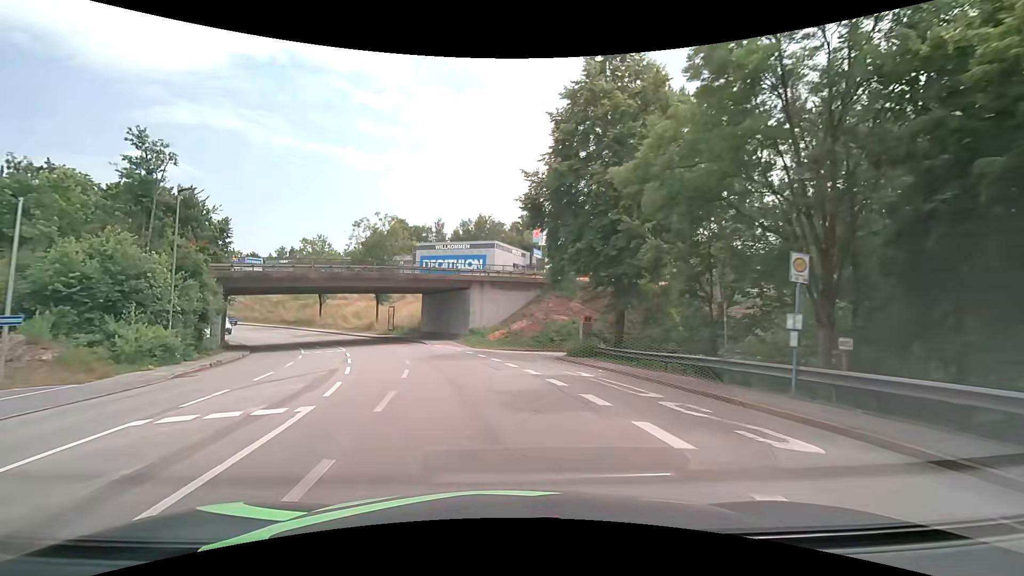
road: tertiary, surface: asphalt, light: Day
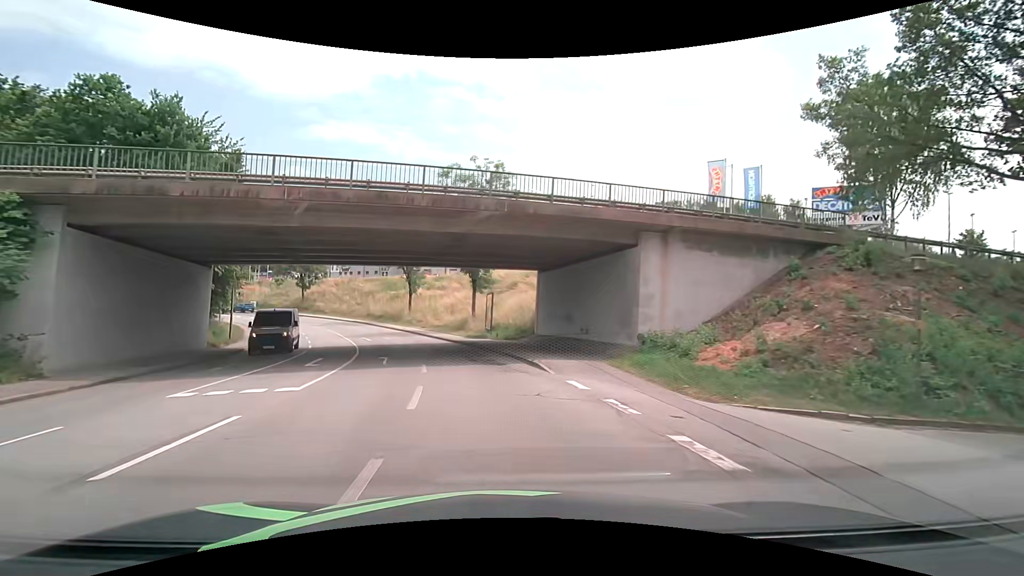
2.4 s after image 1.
(-3.3, +24.1) m; -14°
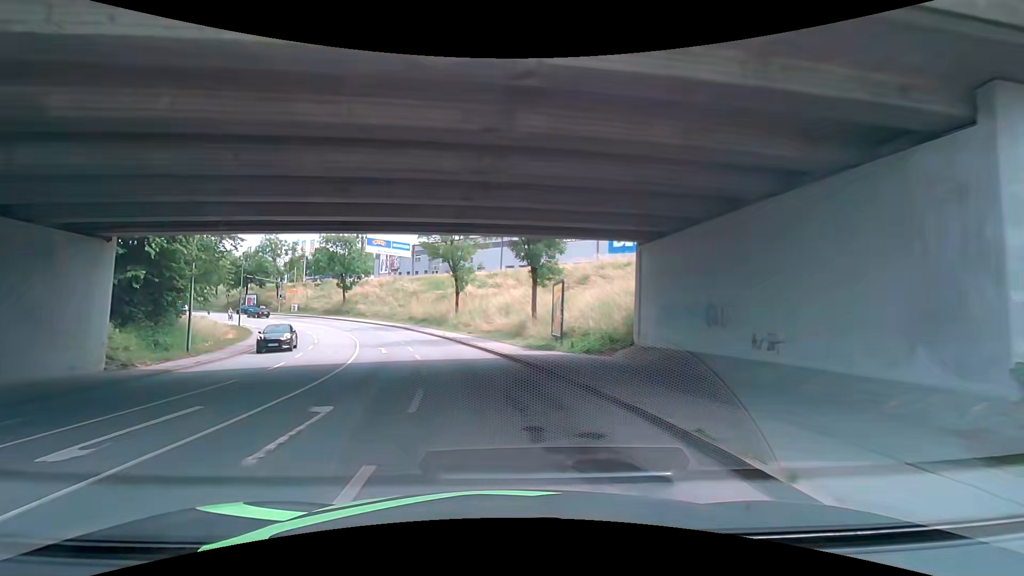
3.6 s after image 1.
(-0.6, +12.4) m; -7°
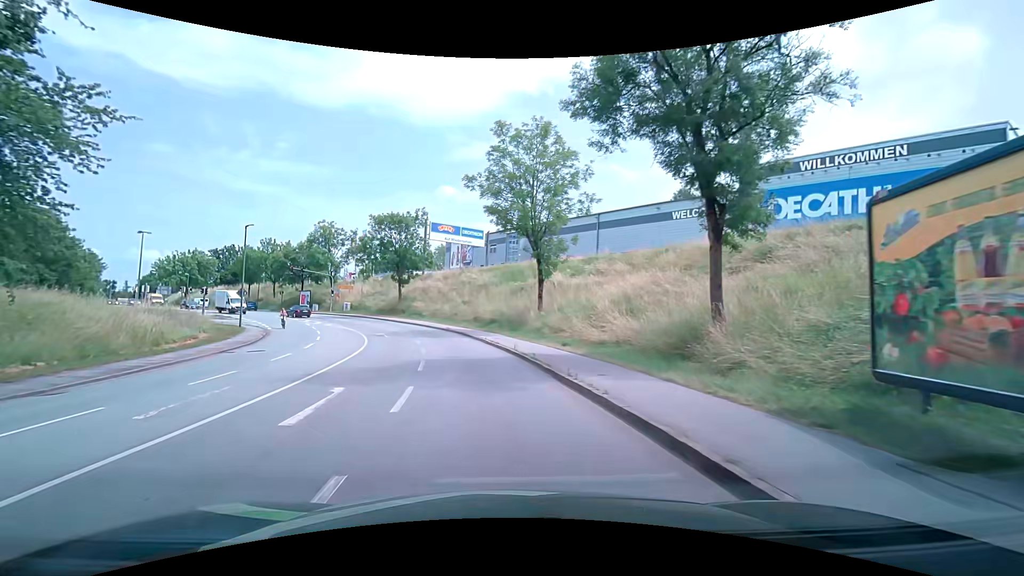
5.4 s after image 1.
(-1.2, +18.6) m; -10°
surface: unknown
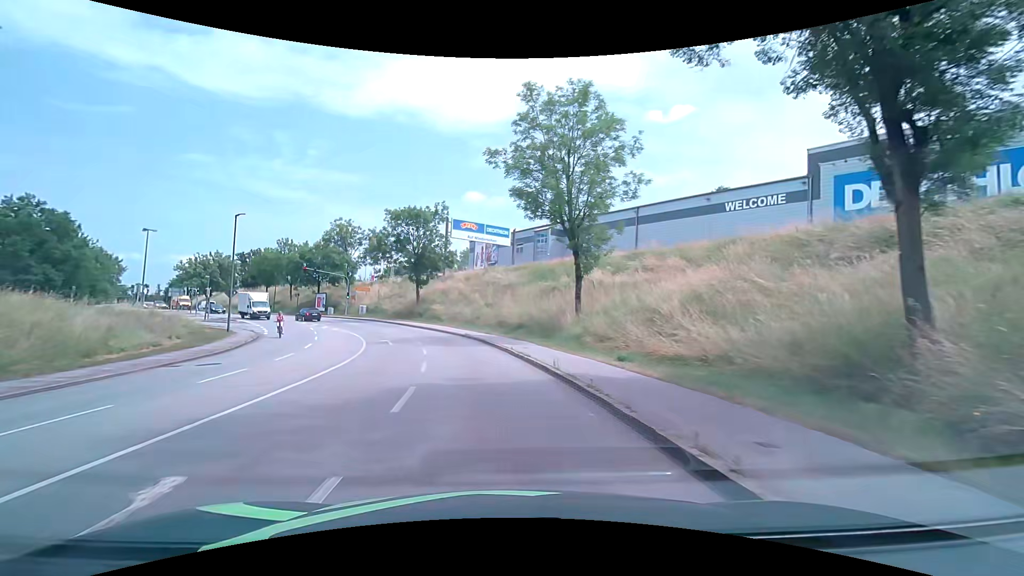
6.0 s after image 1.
(-0.1, +6.1) m; -2°
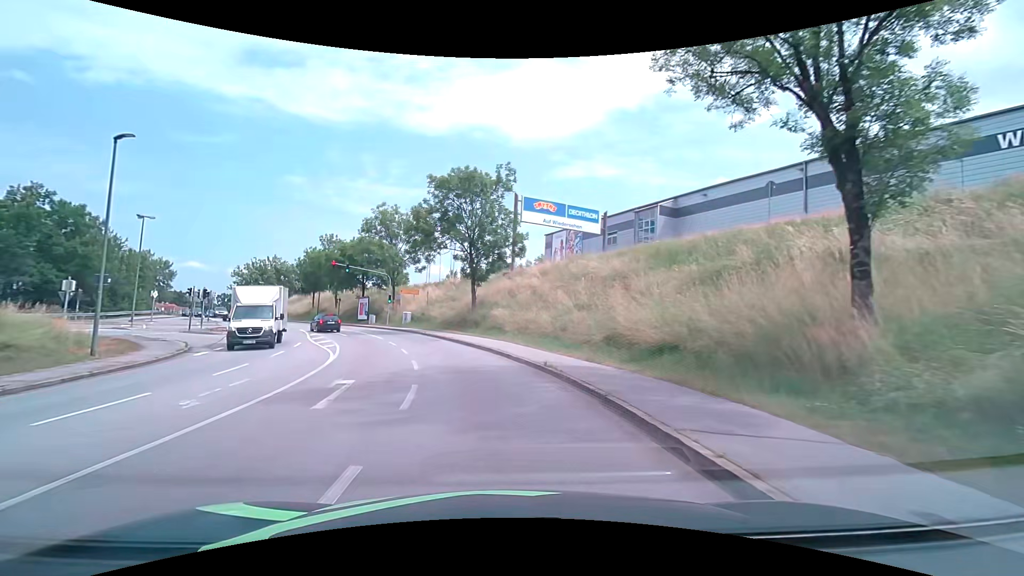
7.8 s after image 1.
(-1.5, +17.9) m; -9°
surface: asphalt
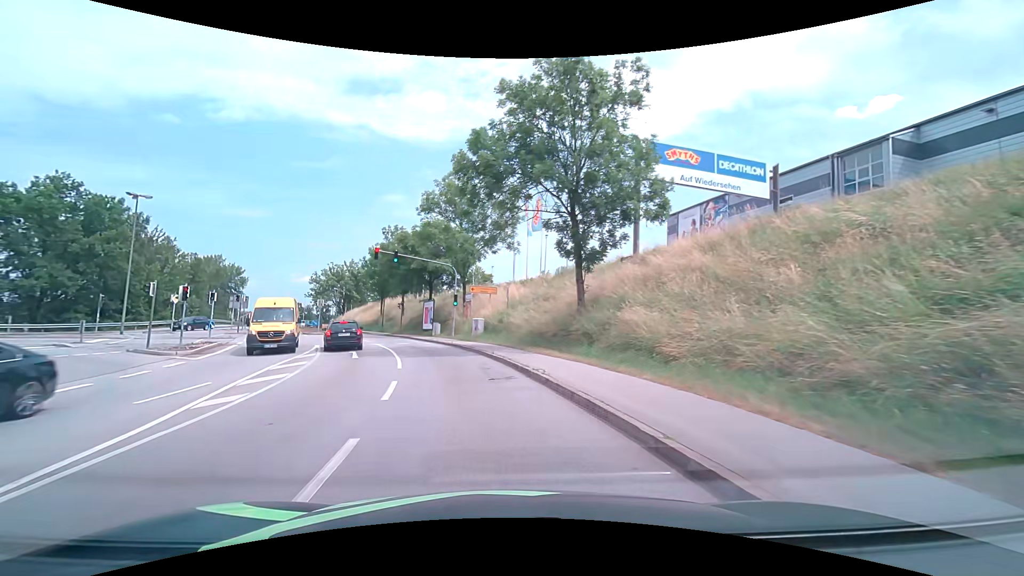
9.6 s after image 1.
(-1.4, +17.0) m; -10°
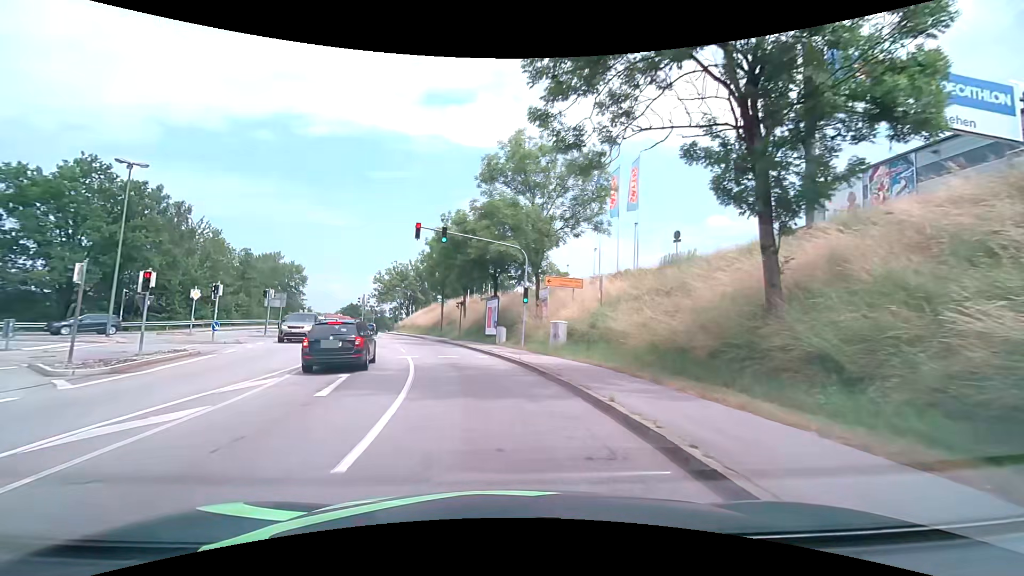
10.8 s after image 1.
(-0.8, +10.7) m; -8°
(-1, +10) (-2, +20) (-5, +30) (-7, +39) (-10, +49) (-13, +58) (-16, +68) (-19, +77) (-22, +87) (-25, +96) m
